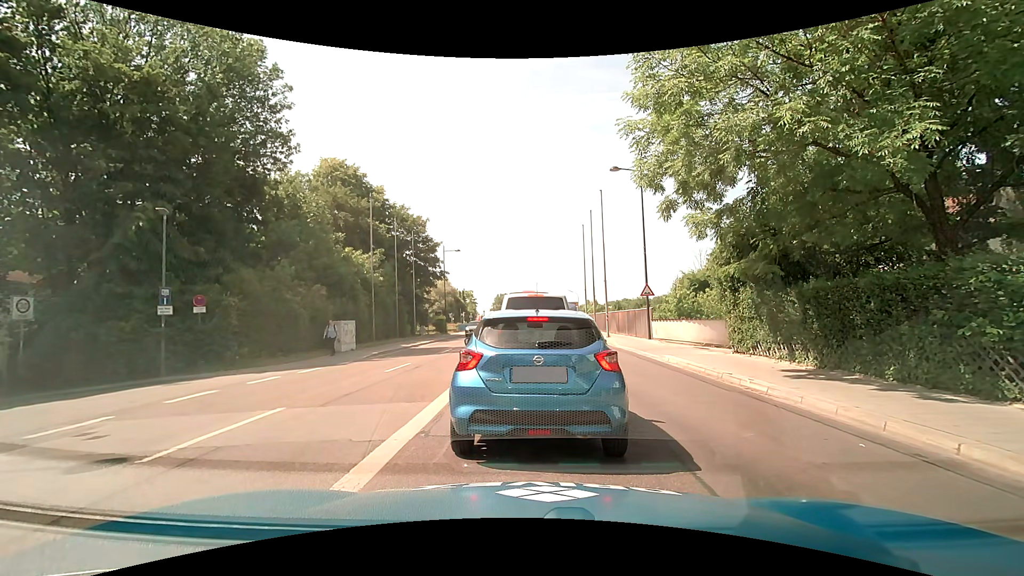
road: secondary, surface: asphalt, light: Day
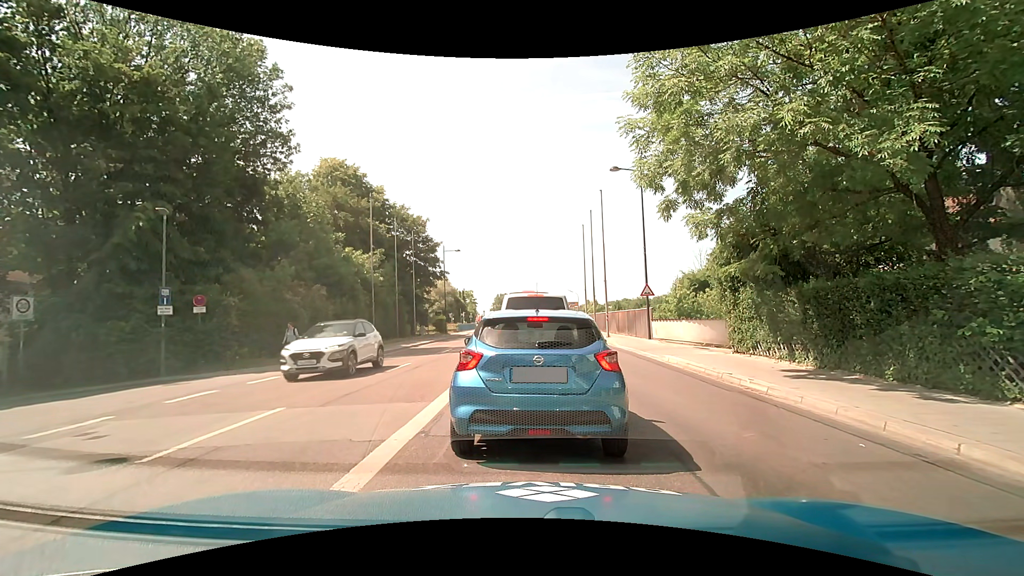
(0.0, 0.0) m; 0°
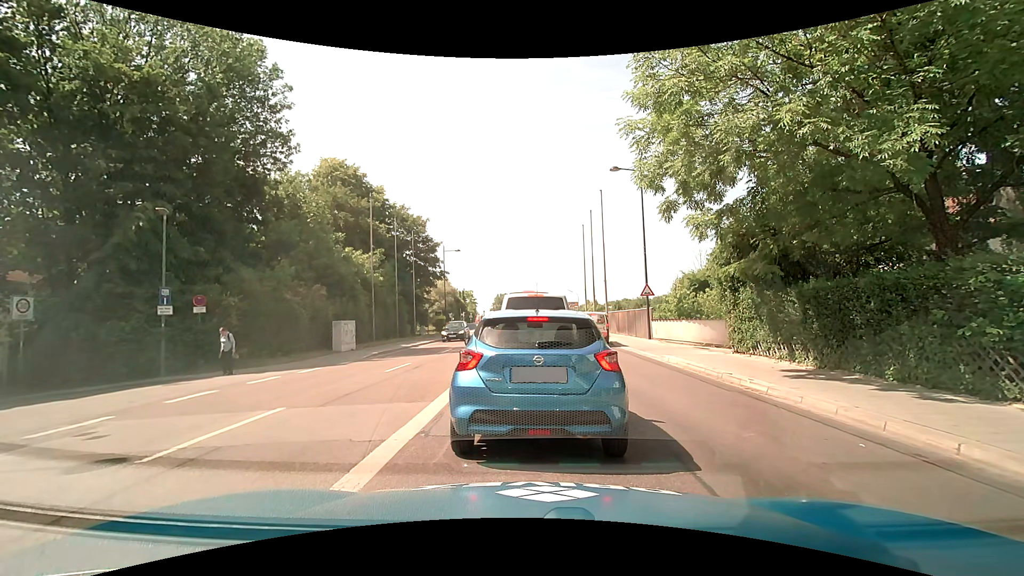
(0.0, 0.0) m; 0°
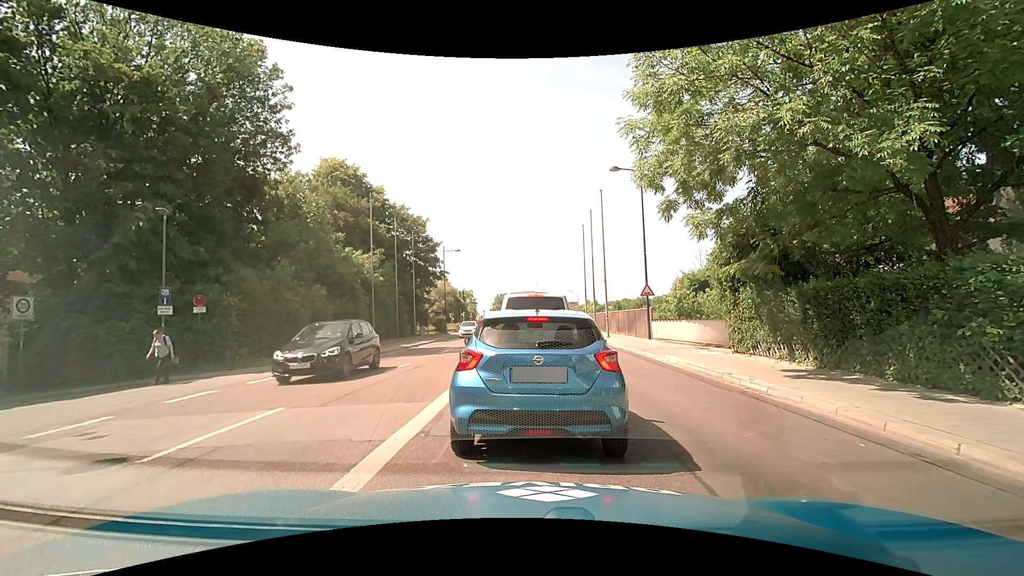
(0.0, 0.0) m; 0°
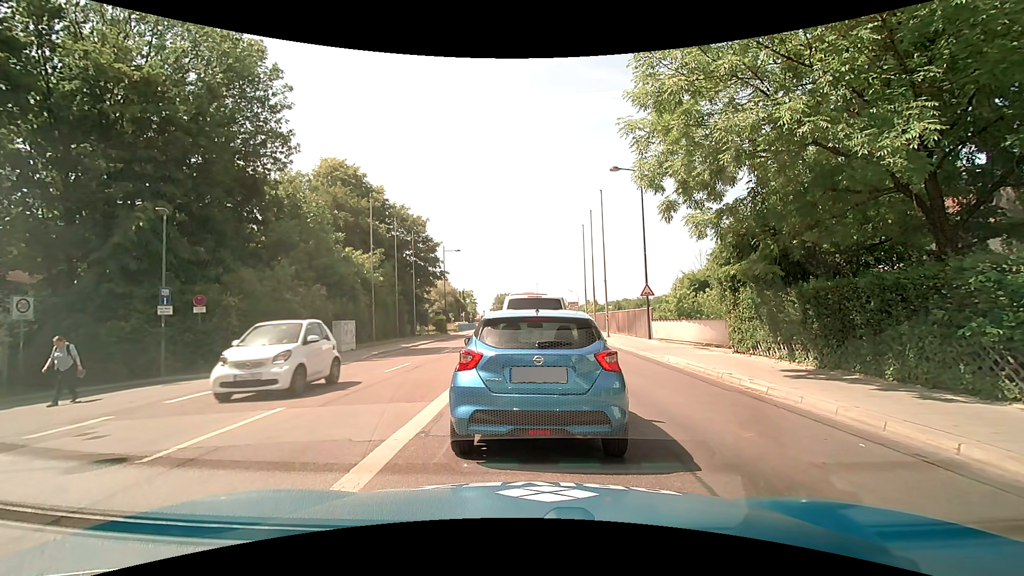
(0.0, 0.0) m; 0°
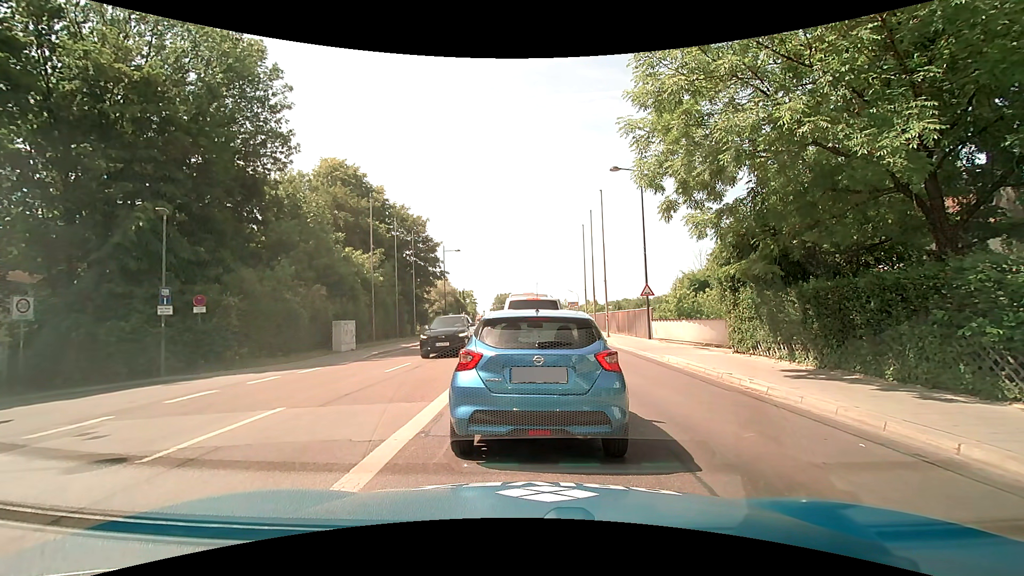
(0.0, 0.0) m; 0°
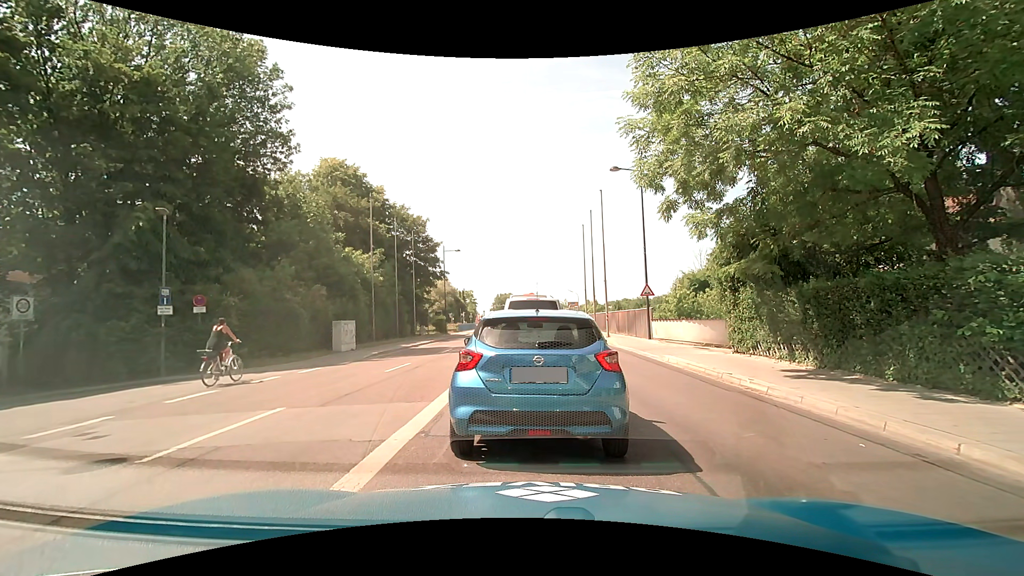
(0.0, 0.0) m; 0°
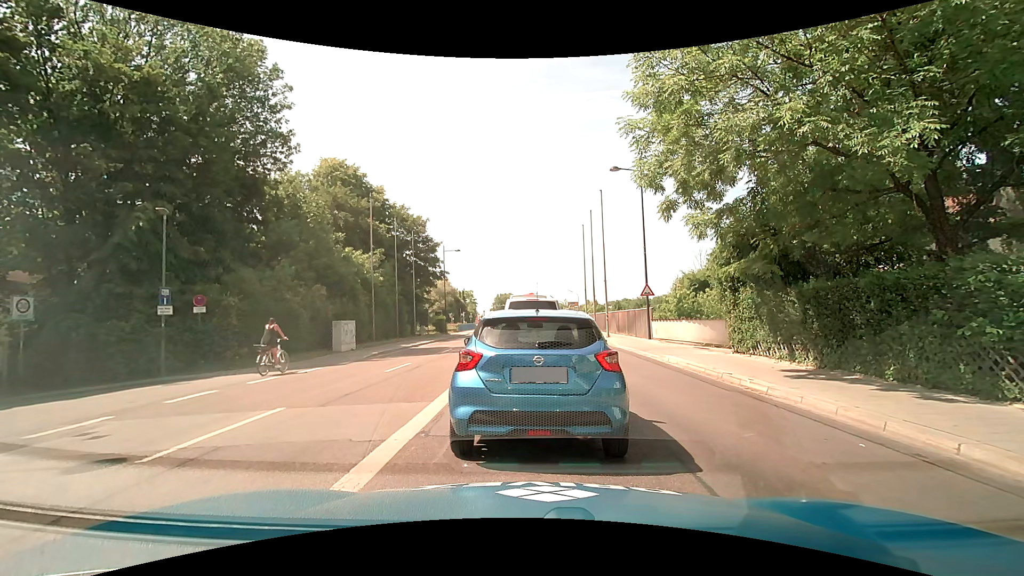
(0.0, 0.0) m; 0°
